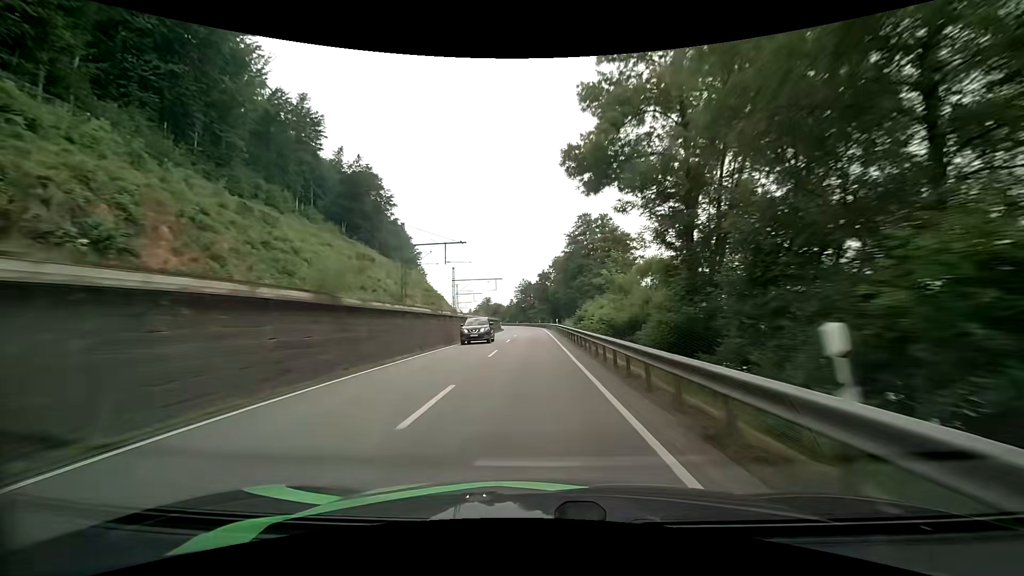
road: primary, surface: asphalt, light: Day
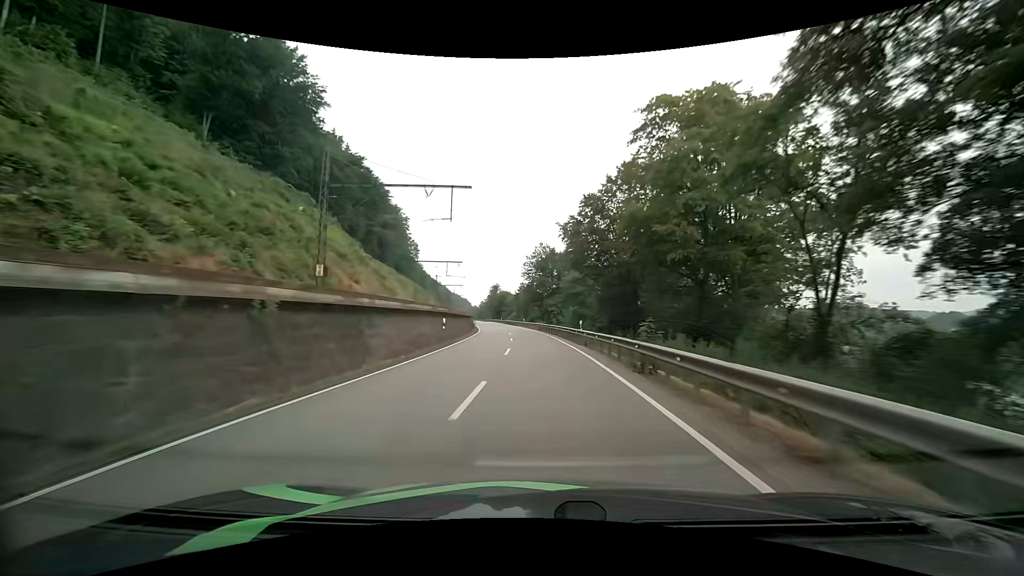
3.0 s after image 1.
(-0.9, +71.1) m; -2°
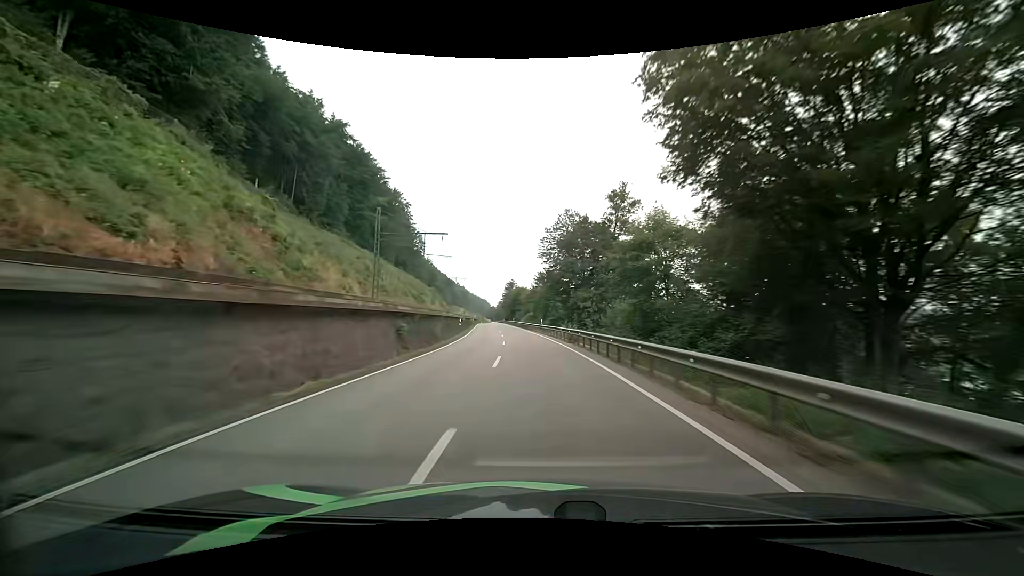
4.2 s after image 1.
(-0.6, +28.5) m; -3°
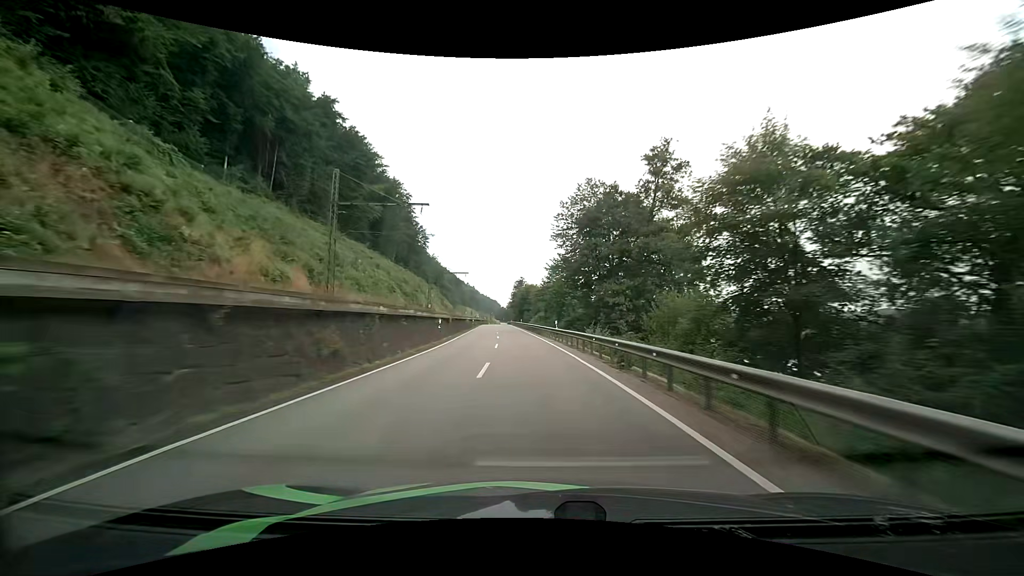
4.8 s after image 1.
(-0.1, +14.4) m; -1°
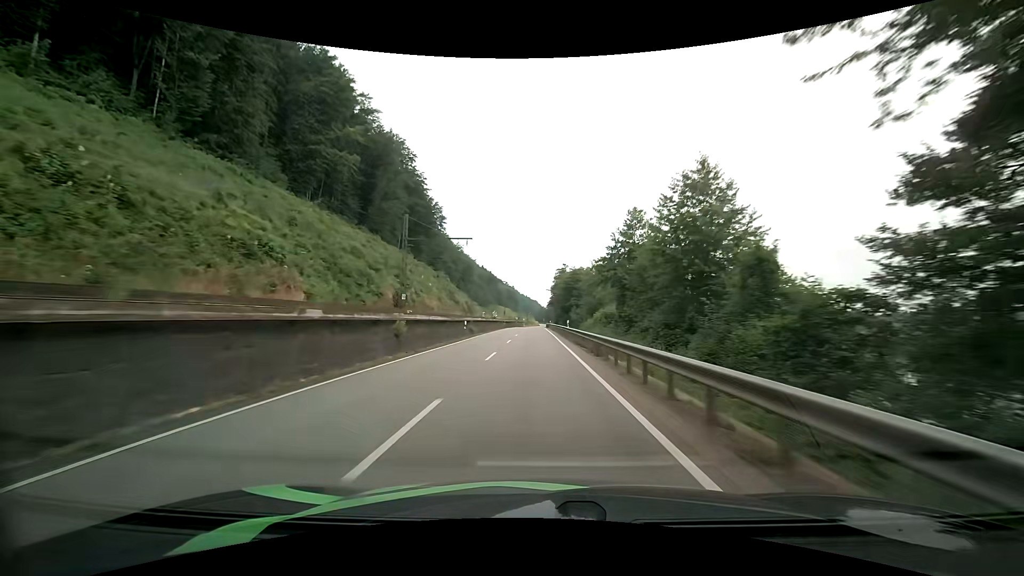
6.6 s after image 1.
(-1.7, +43.1) m; -5°
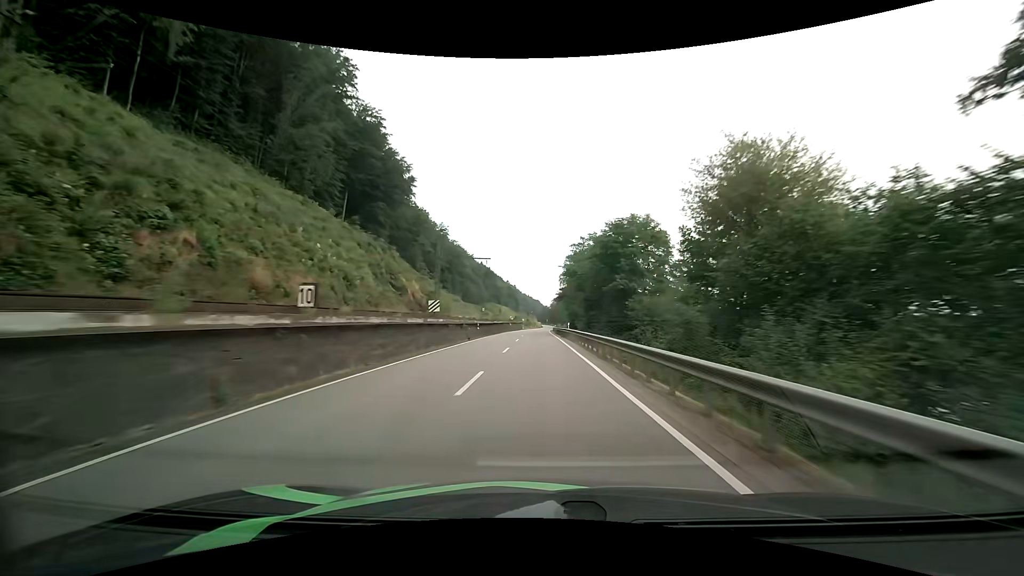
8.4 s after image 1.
(-0.5, +43.3) m; -1°
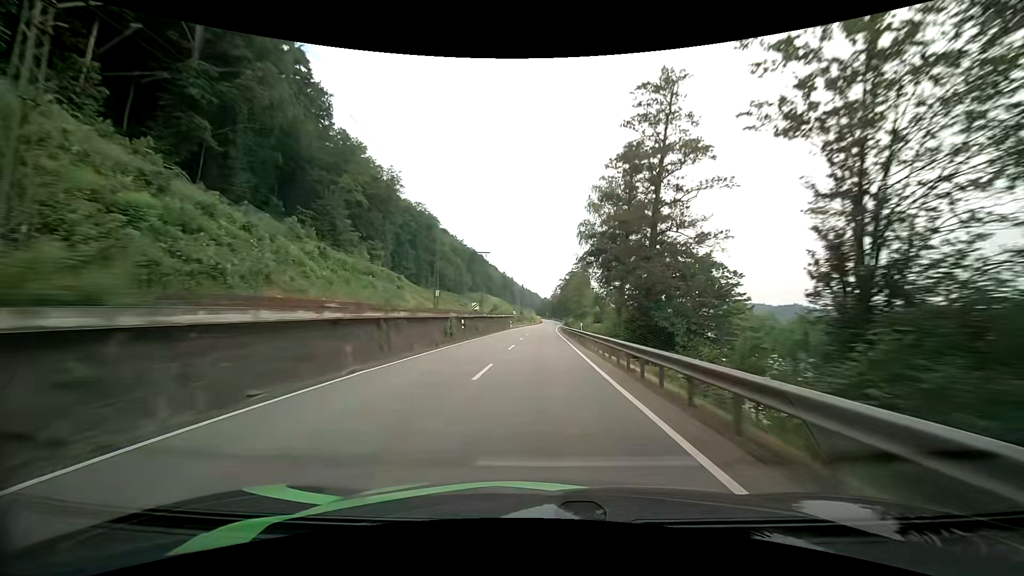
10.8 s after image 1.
(+0.5, +57.5) m; +1°
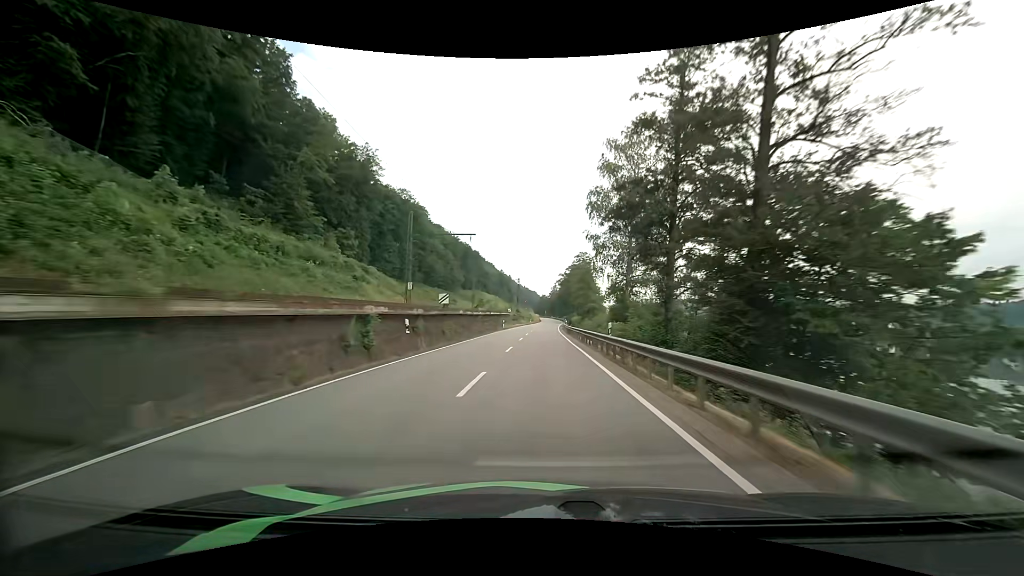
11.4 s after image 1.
(0.0, +14.3) m; 0°
(0, +10) (0, +20) (0, +30) (0, +40) (+1, +50) (+1, +60) (+1, +70) (+2, +80) (+2, +90) (+3, +100) m
